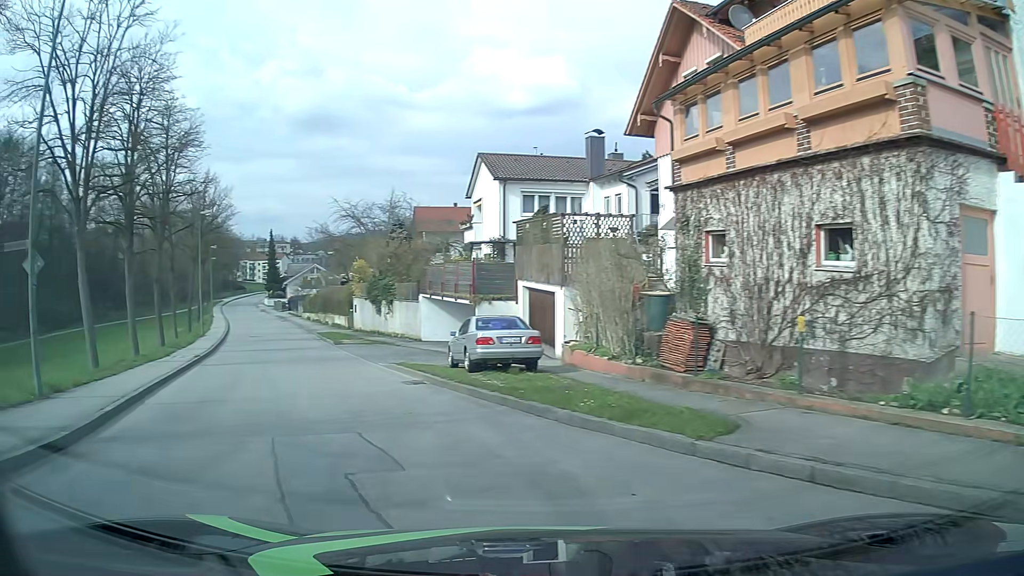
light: Day
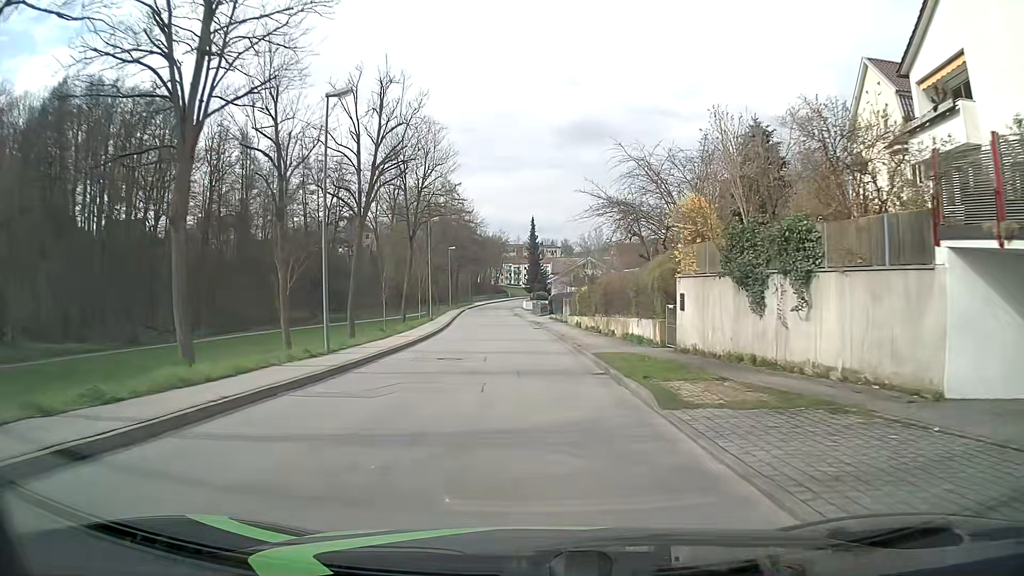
(-7.1, +24.1) m; -23°
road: unclassified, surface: asphalt
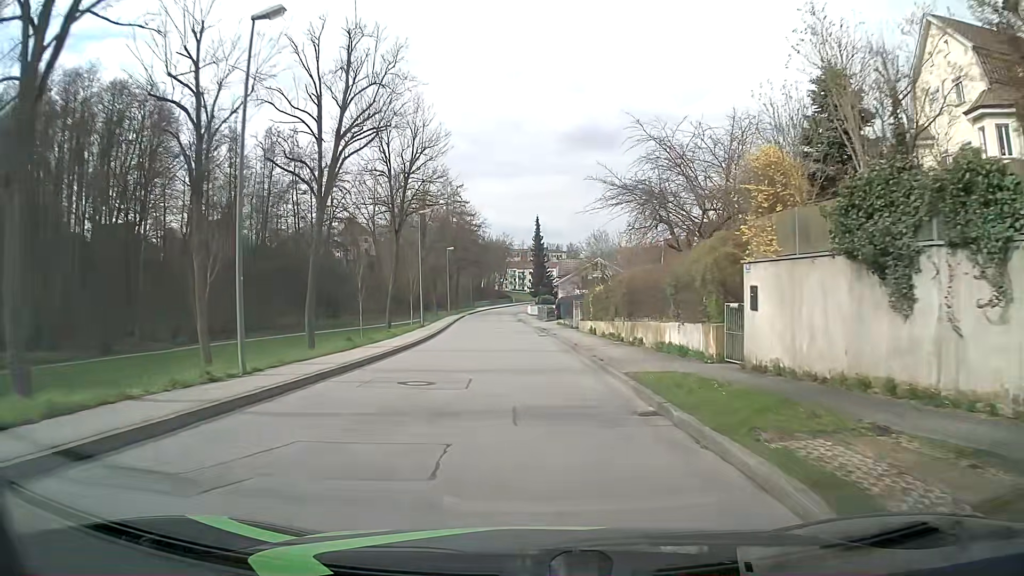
(0.0, +6.4) m; 0°
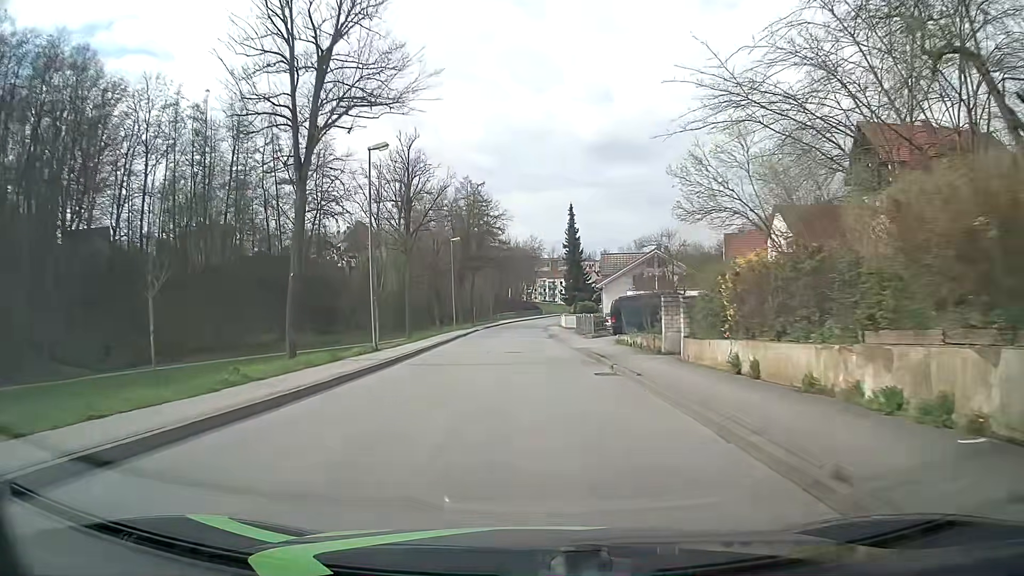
(-0.5, +20.7) m; -3°
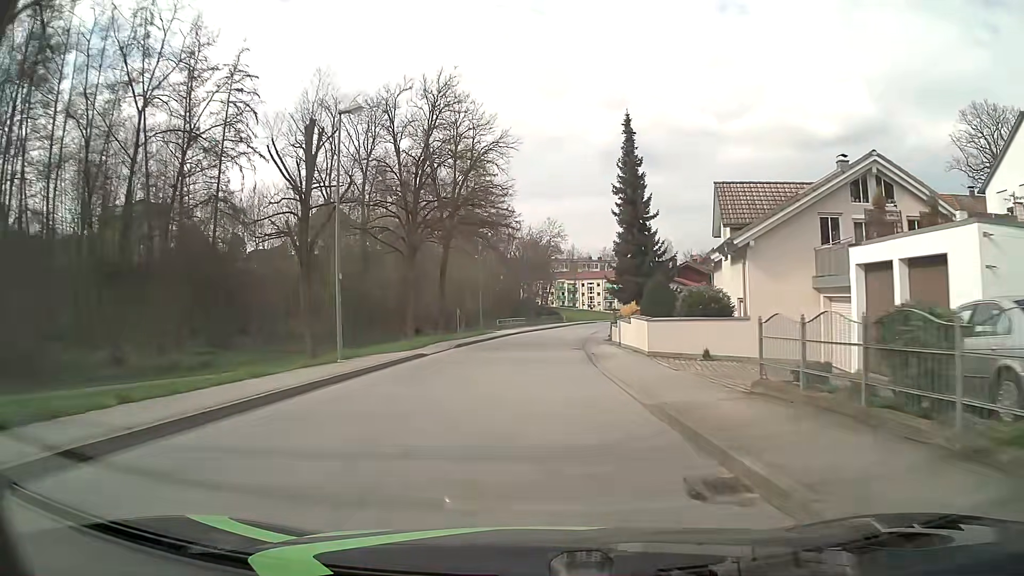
(-0.6, +37.8) m; -1°
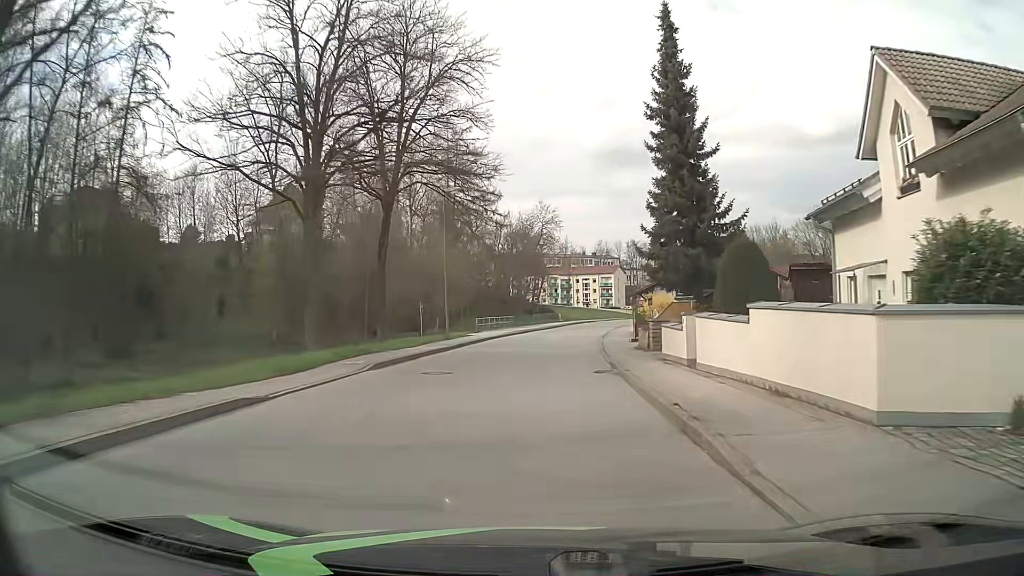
(0.0, +15.7) m; 0°
(0, +10) (0, +20) (+1, +30) (+2, +40) (+3, +50) (+5, +60) (+6, +70) (+8, +79) (+10, +89) (+13, +99) m
